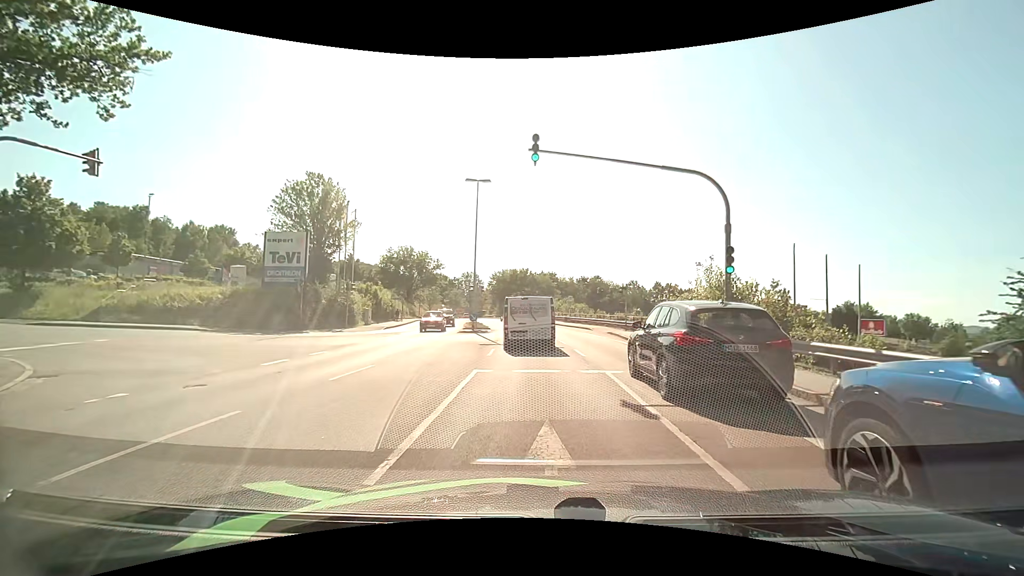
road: tertiary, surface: asphalt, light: Day
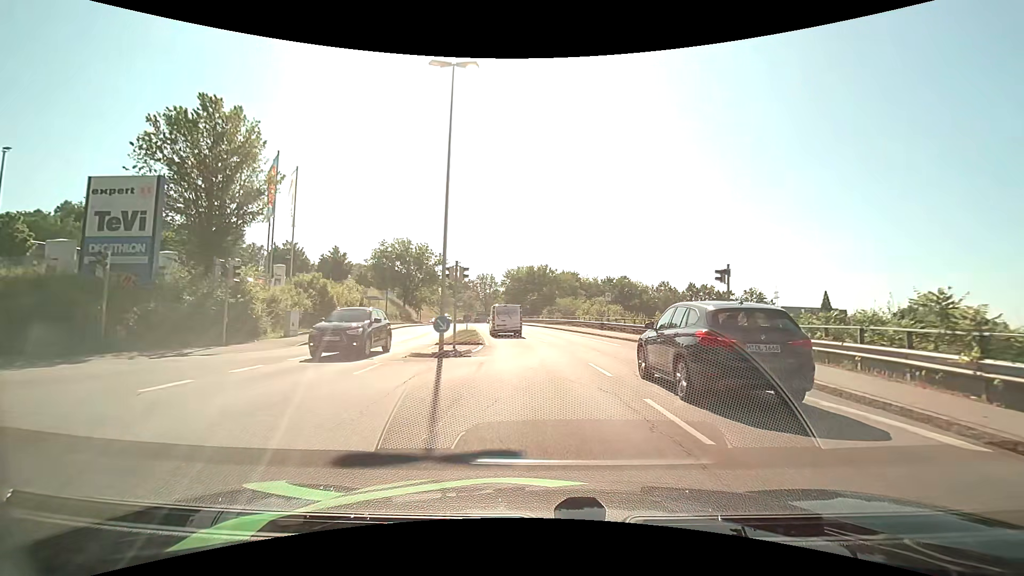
(-0.1, +16.7) m; -1°
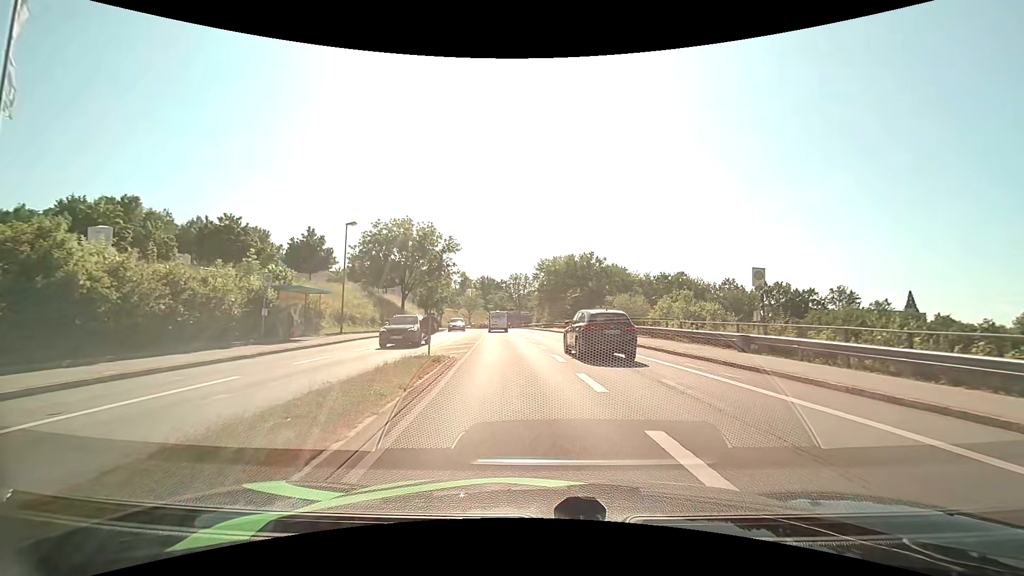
(-0.8, +22.2) m; -4°
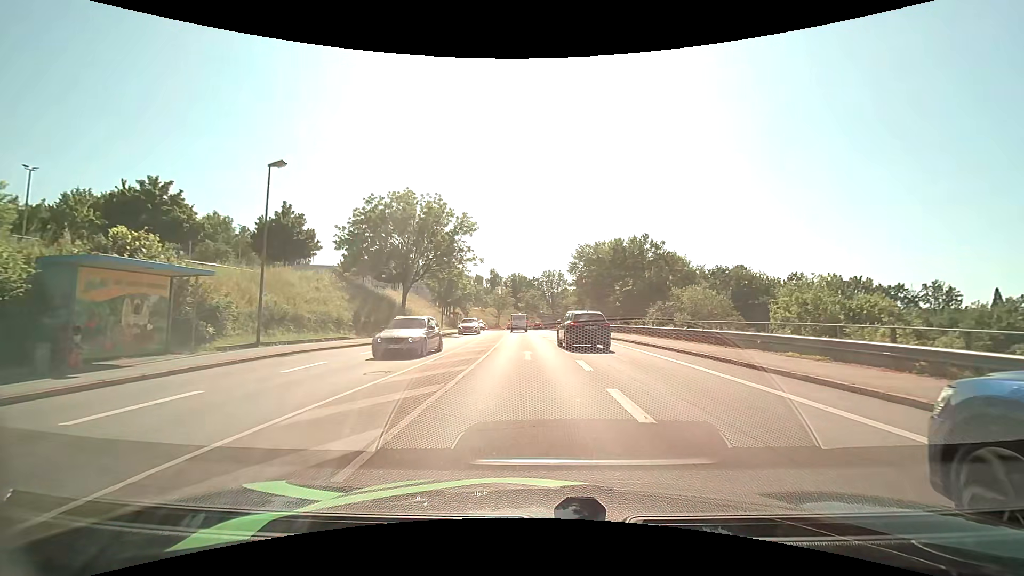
(-0.7, +14.7) m; -5°
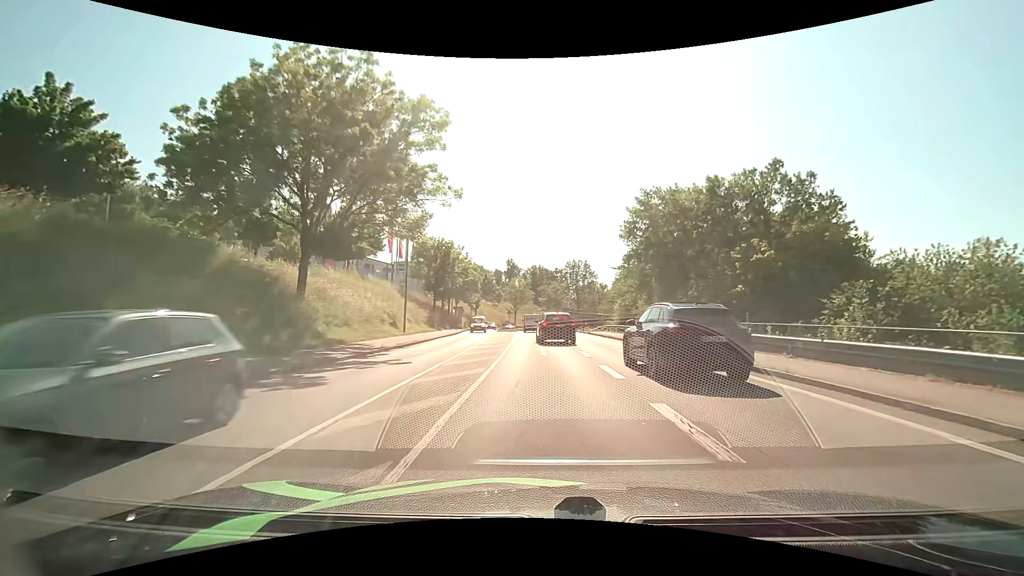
(-0.7, +25.8) m; -2°
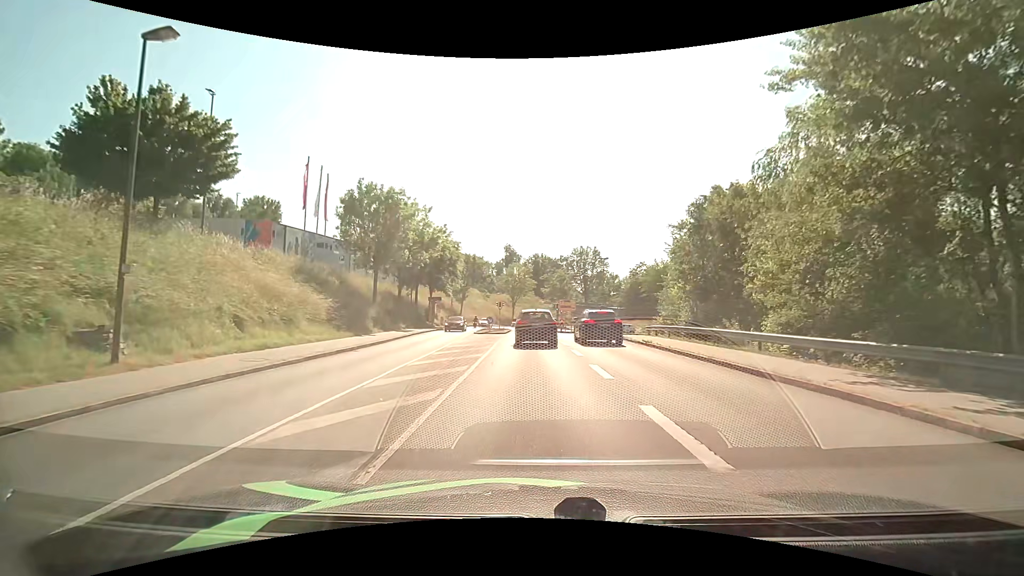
(0.0, +24.2) m; 0°
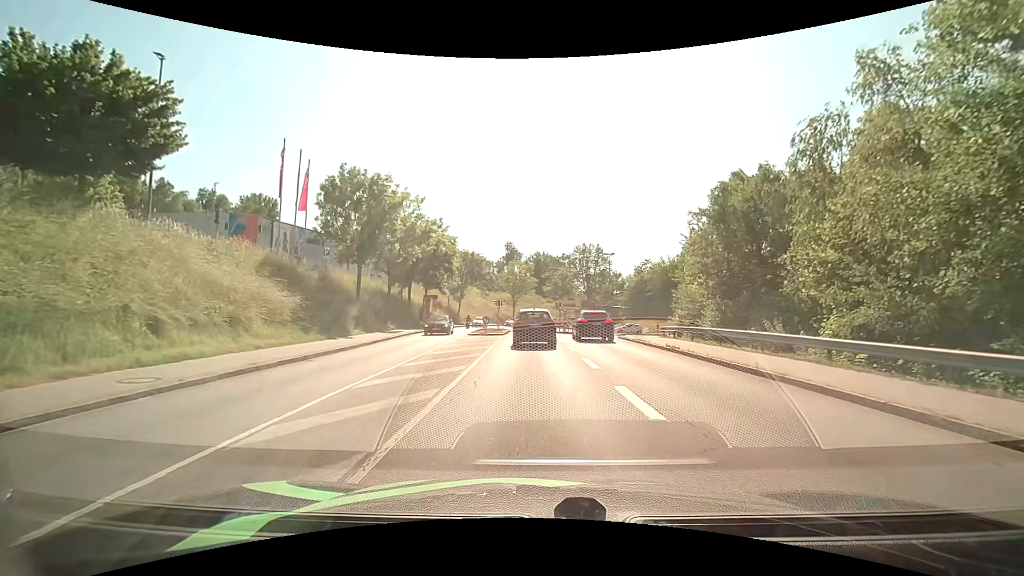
(0.0, +4.0) m; -1°
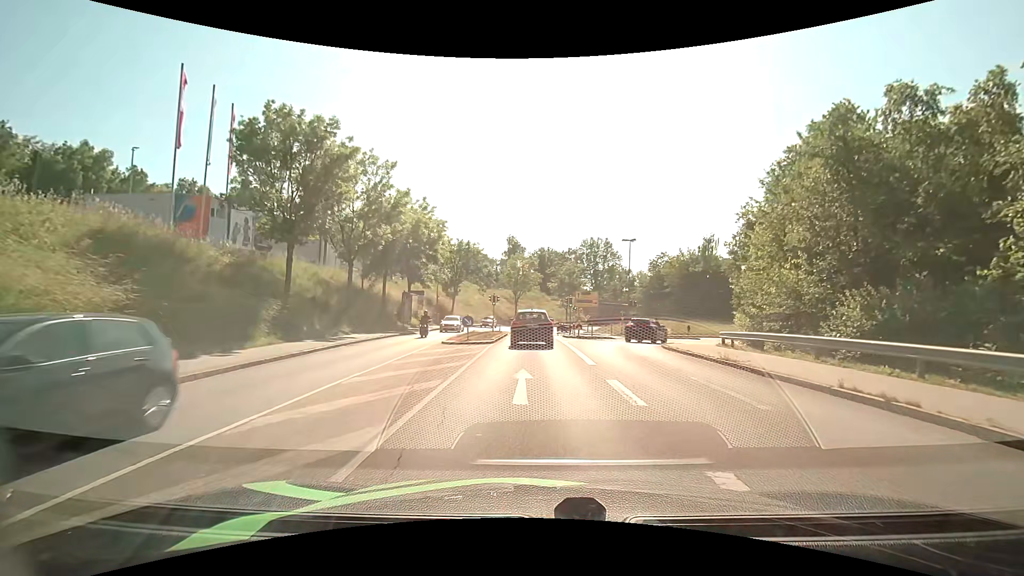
(+0.1, +11.0) m; 0°
(0, +10) (0, +20) (0, +30) (0, +40) (0, +50) (0, +60) (0, +70) (+2, +80) (+5, +89) (+8, +99) m
